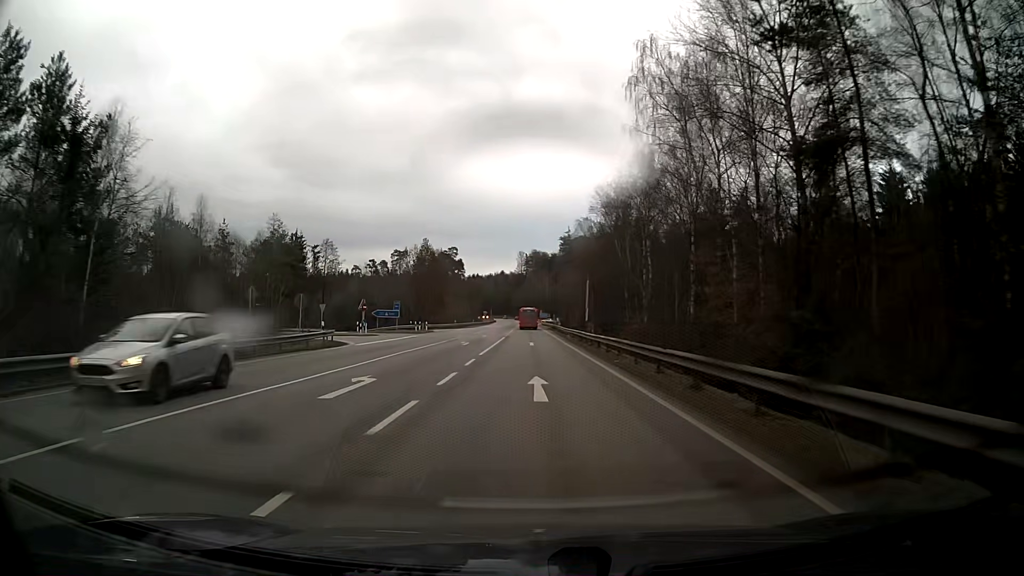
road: secondary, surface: asphalt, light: Day
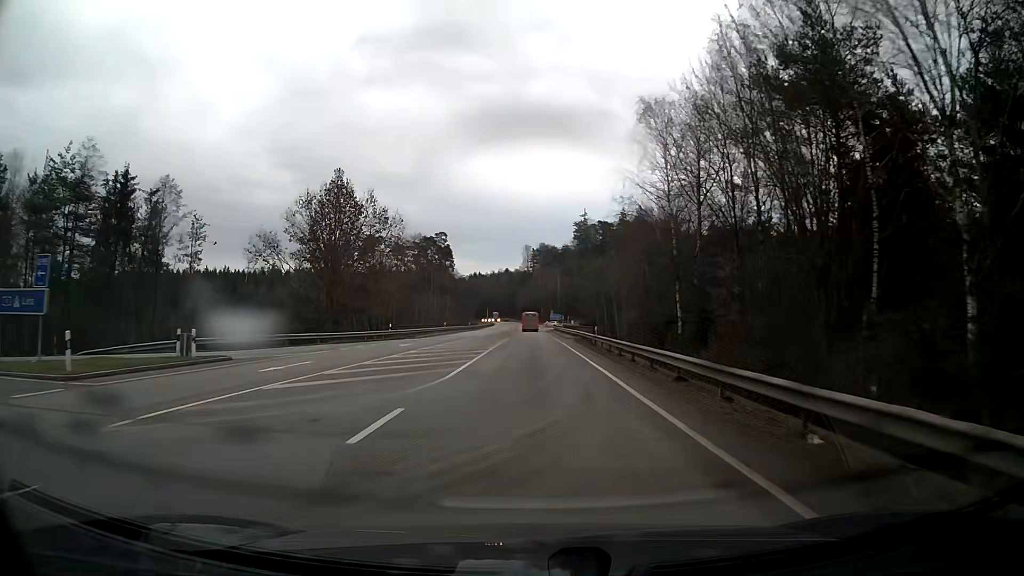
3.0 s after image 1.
(-0.1, +53.8) m; -1°
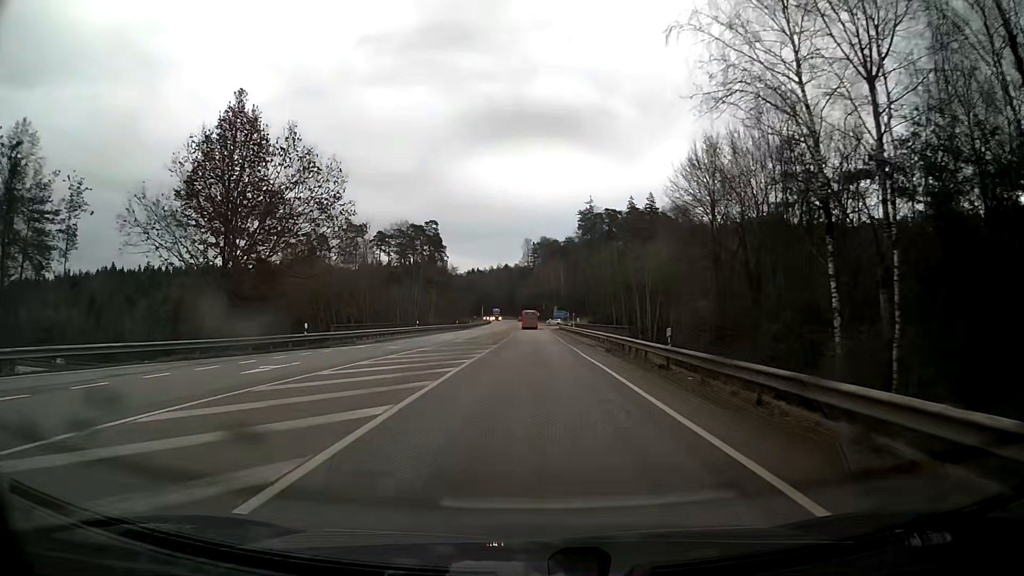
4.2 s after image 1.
(0.0, +21.5) m; 0°
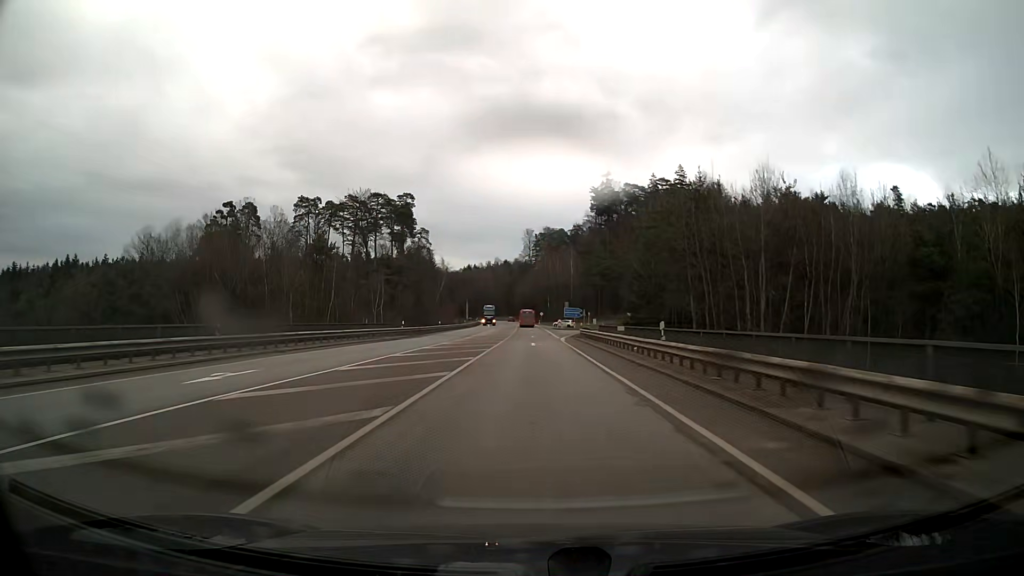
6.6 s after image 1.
(0.0, +43.1) m; 0°
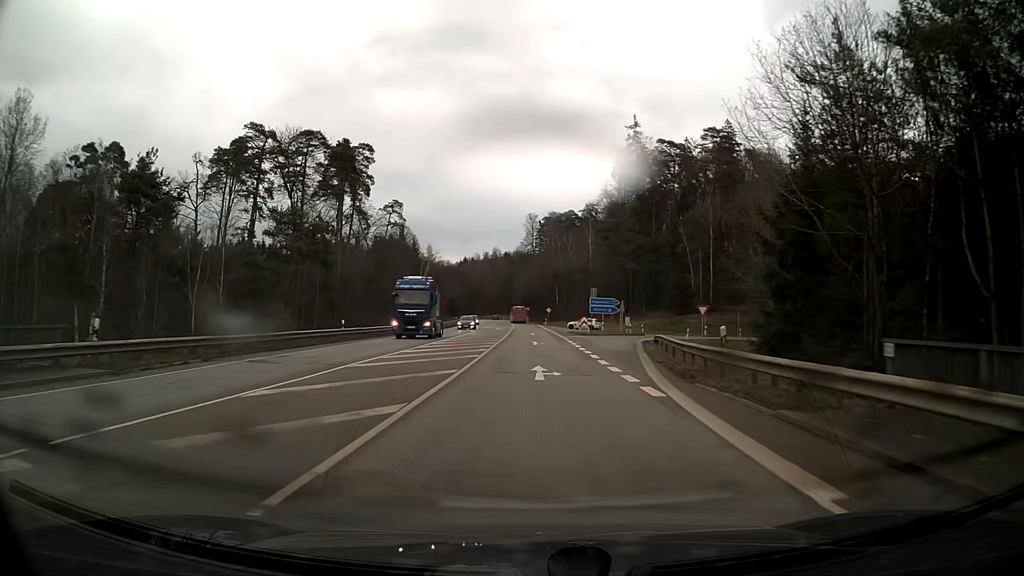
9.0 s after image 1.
(-0.2, +43.1) m; 0°
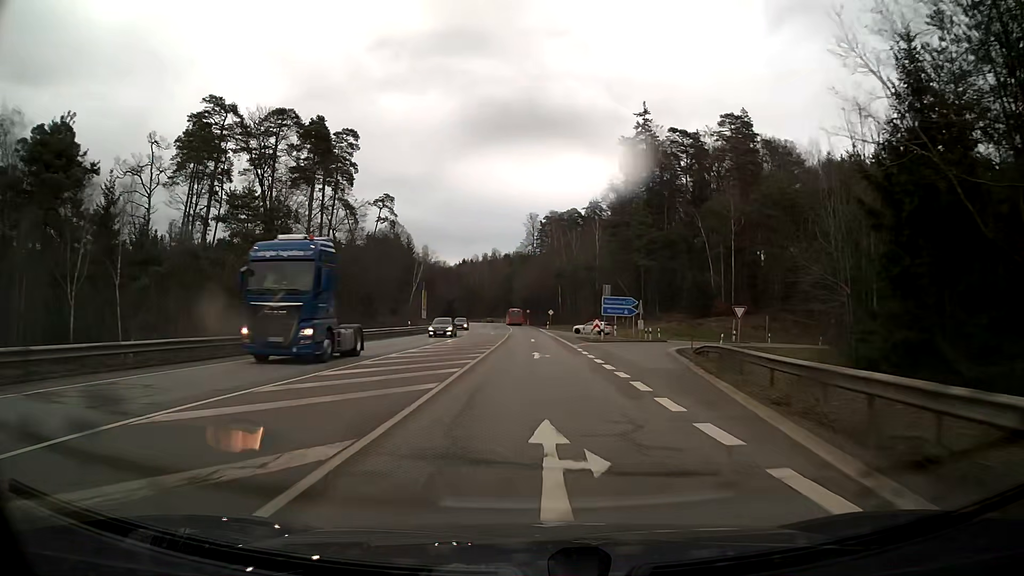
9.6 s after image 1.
(0.0, +10.8) m; 0°
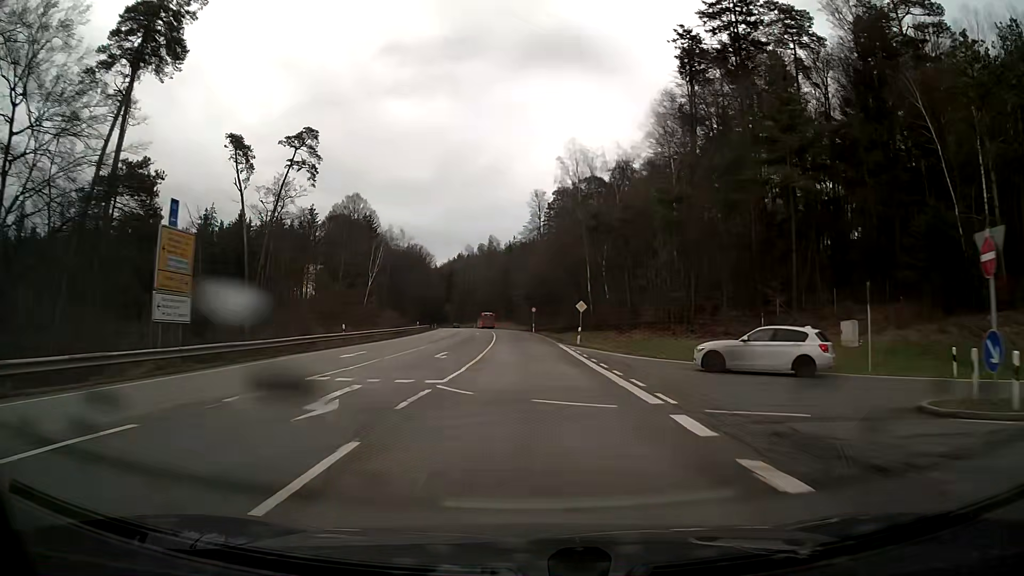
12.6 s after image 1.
(-0.2, +53.6) m; -1°
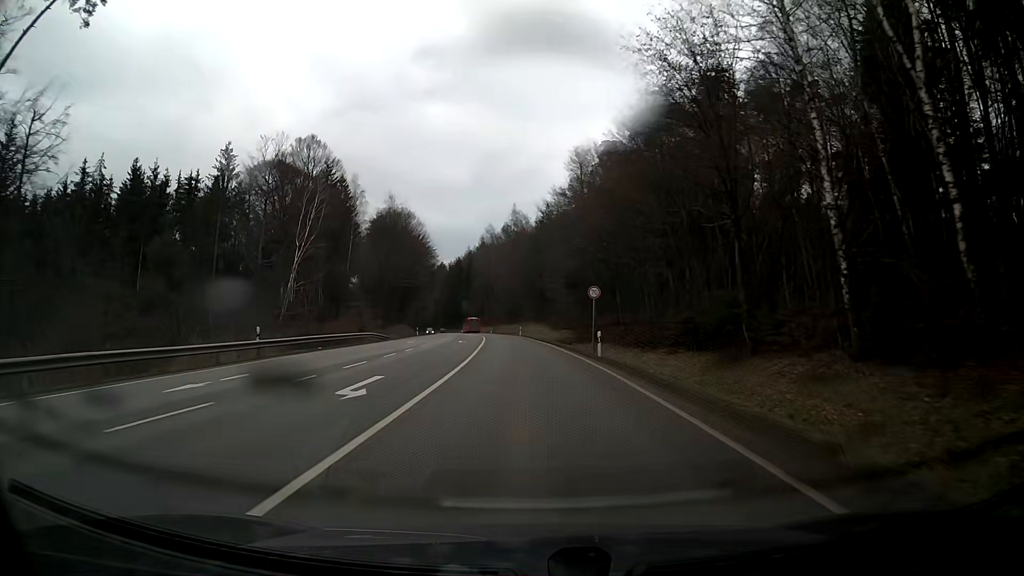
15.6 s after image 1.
(-1.3, +53.6) m; -3°
